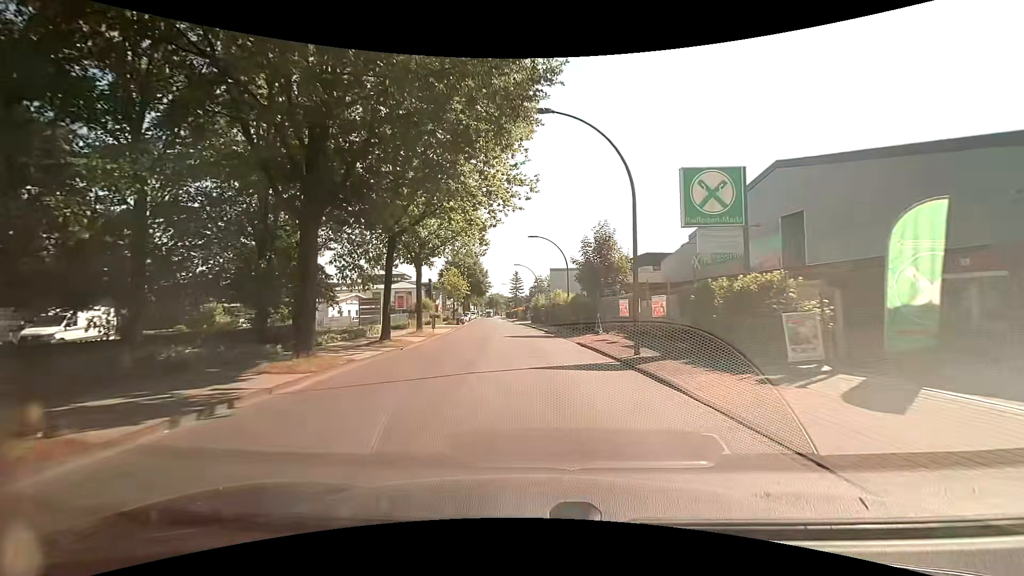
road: unclassified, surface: asphalt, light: Day
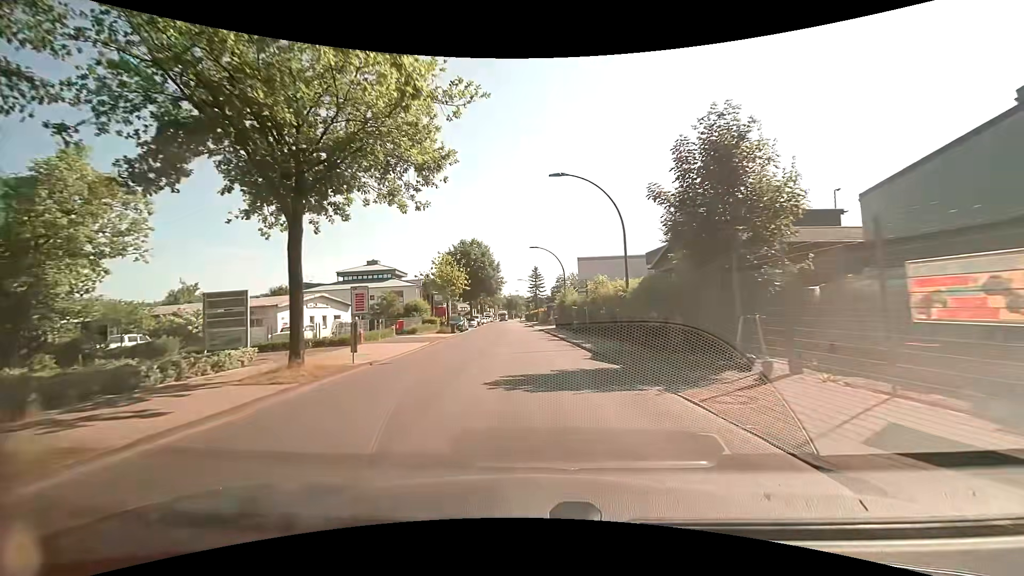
(-0.3, +18.8) m; -2°
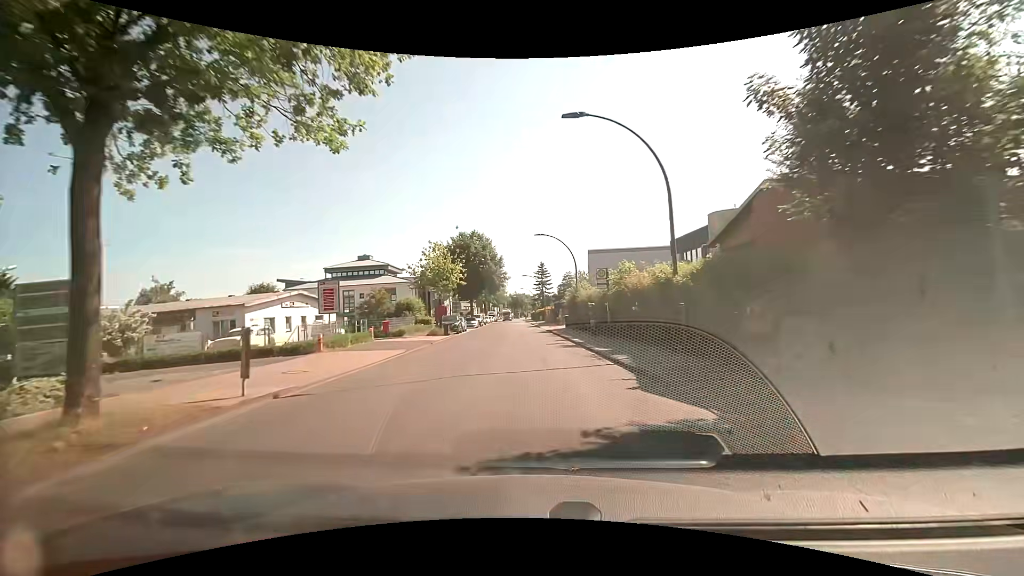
(-0.2, +6.6) m; -1°
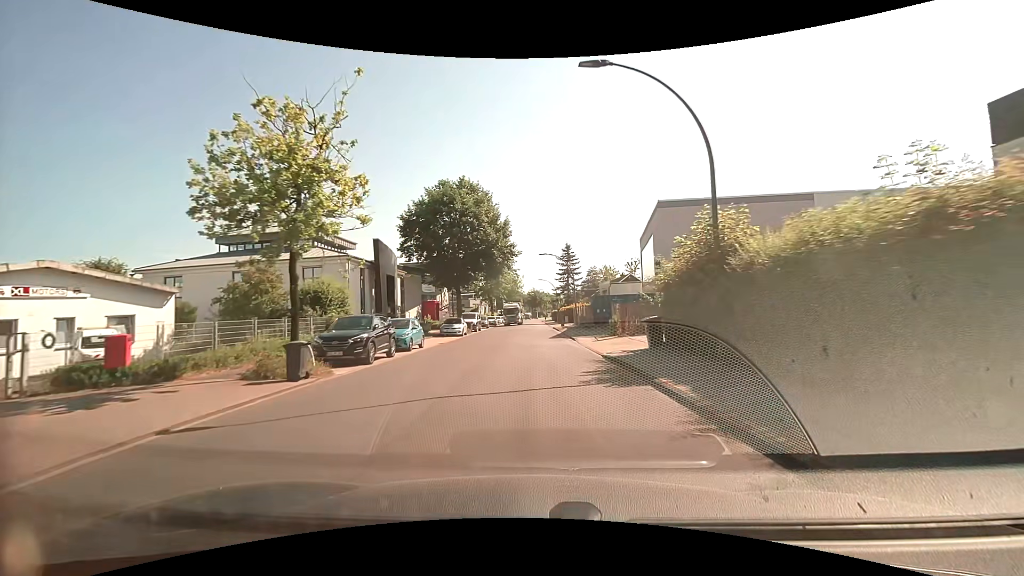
(-0.7, +27.3) m; -2°
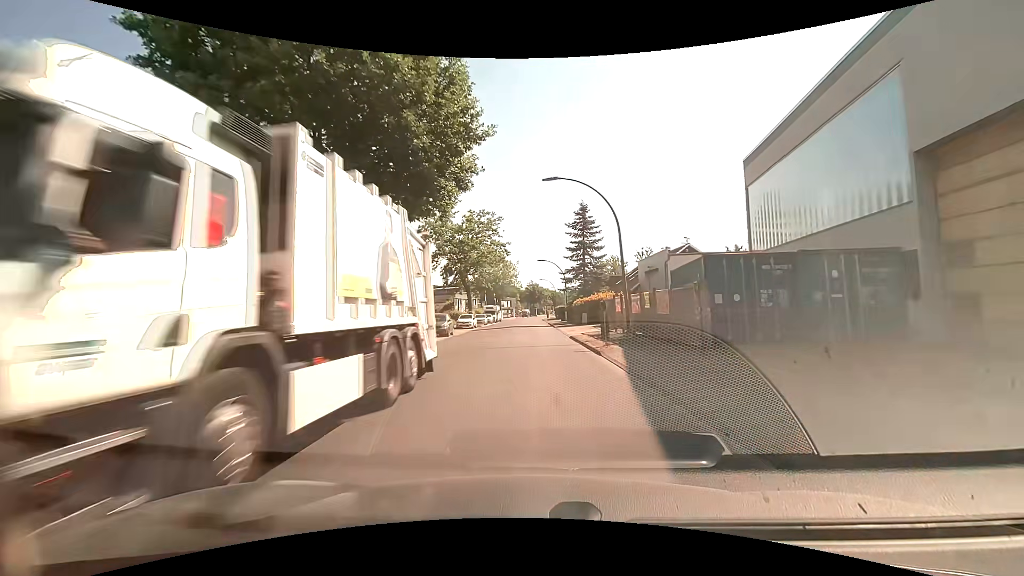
(0.0, +27.7) m; 0°
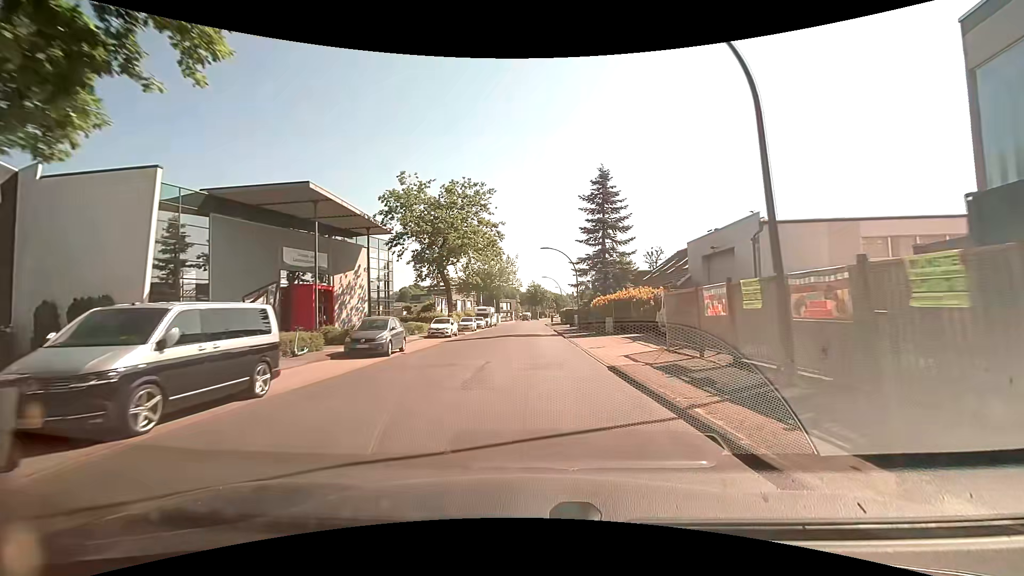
(+0.1, +14.0) m; 0°
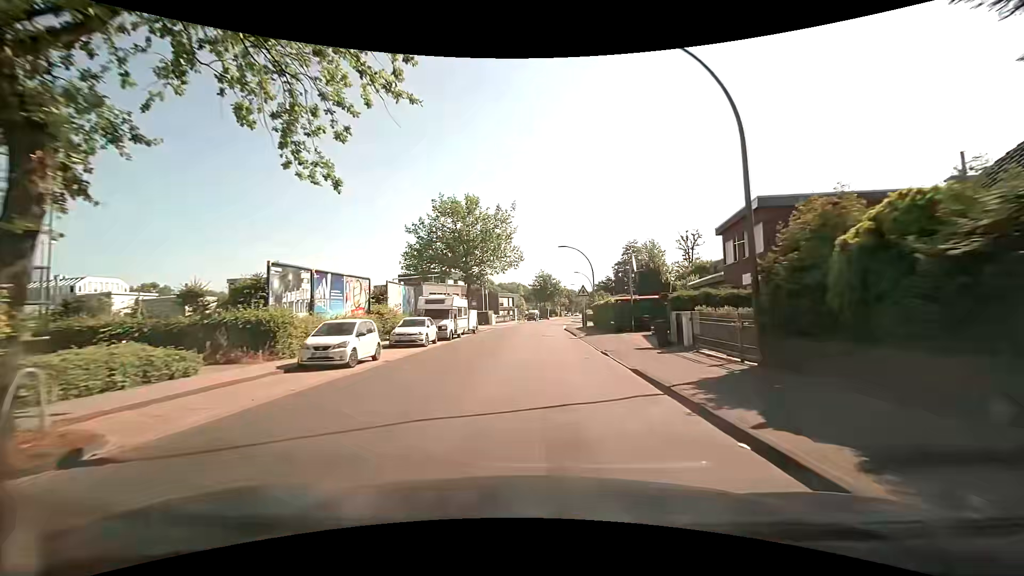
(-0.4, +35.6) m; -1°
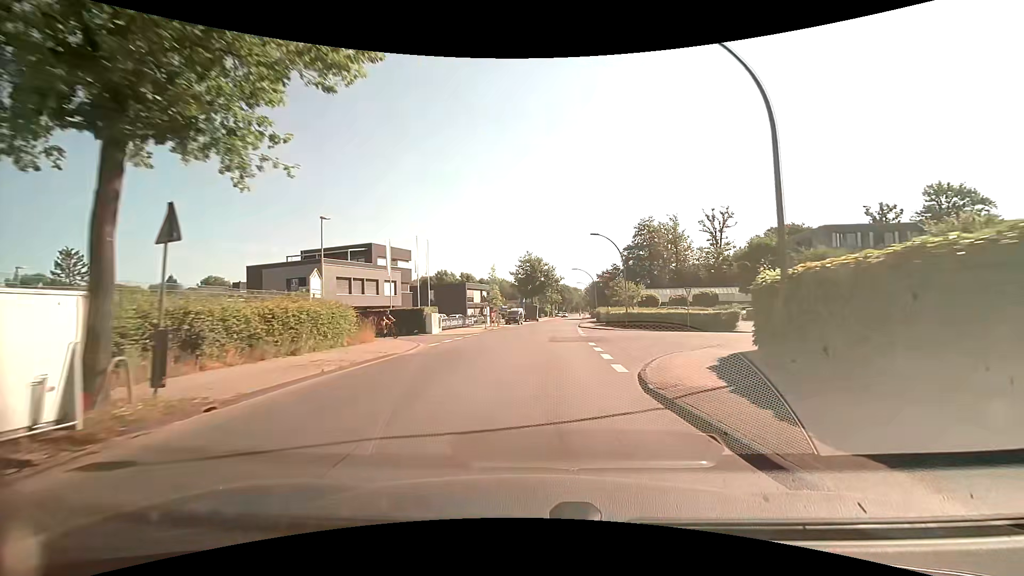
(+0.3, +36.9) m; +2°
(0, +10) (0, +20) (+1, +30) (+1, +40) (+2, +50) (+3, +60) (+4, +70) (+5, +80) (+6, +90) (+6, +100) m
